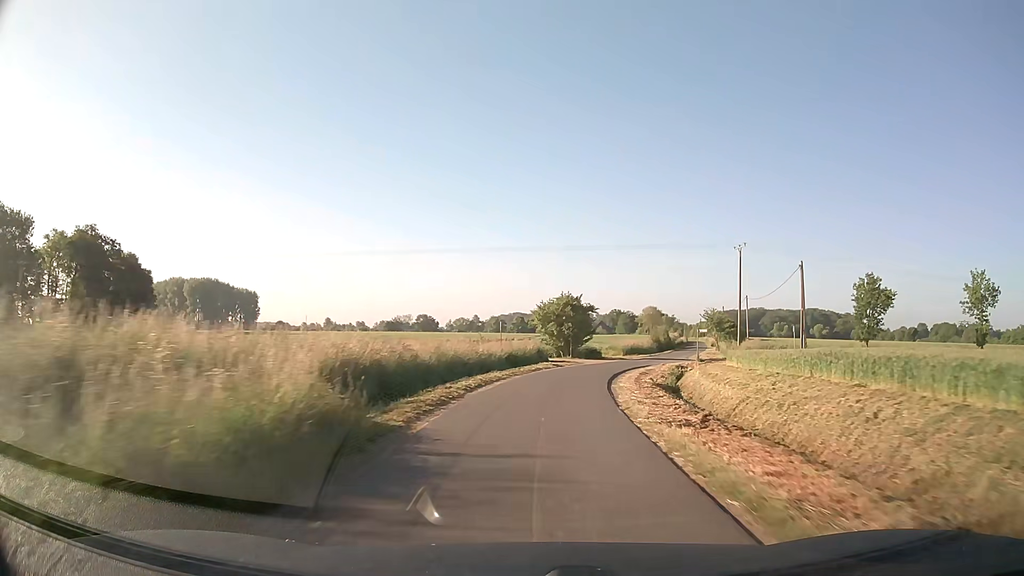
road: unclassified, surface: asphalt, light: Day
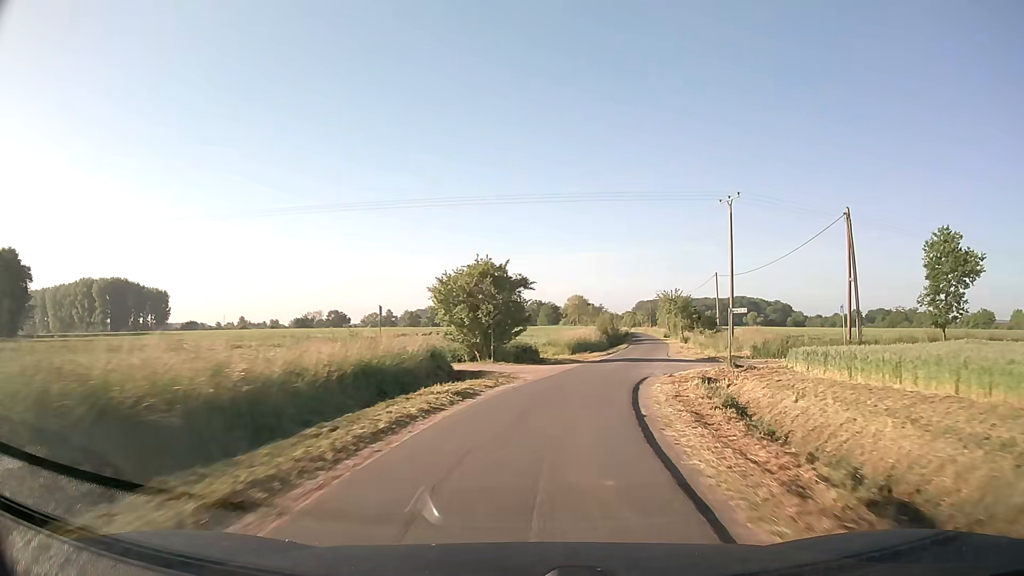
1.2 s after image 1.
(+1.1, +21.2) m; +7°
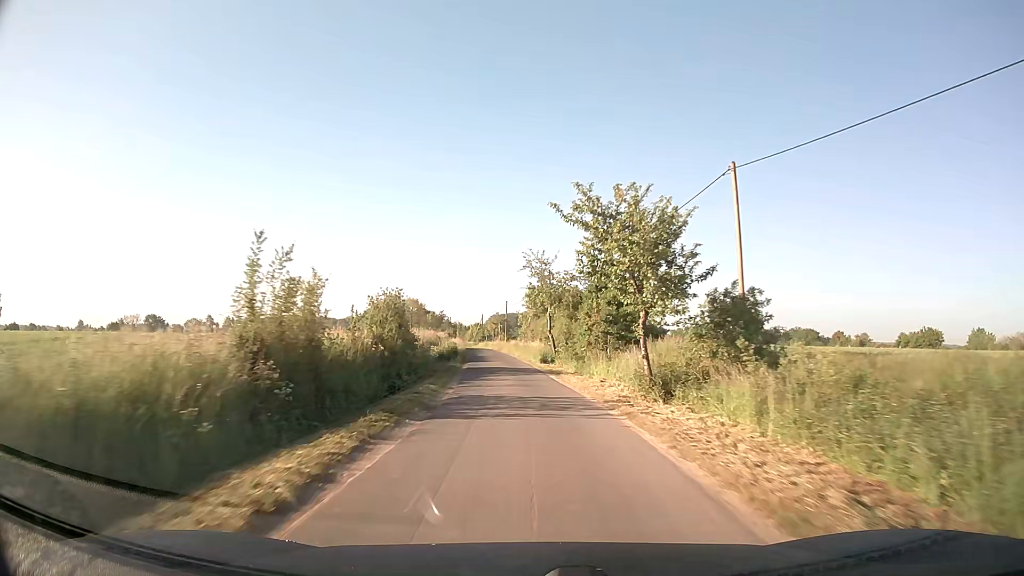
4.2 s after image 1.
(+9.0, +52.3) m; +13°
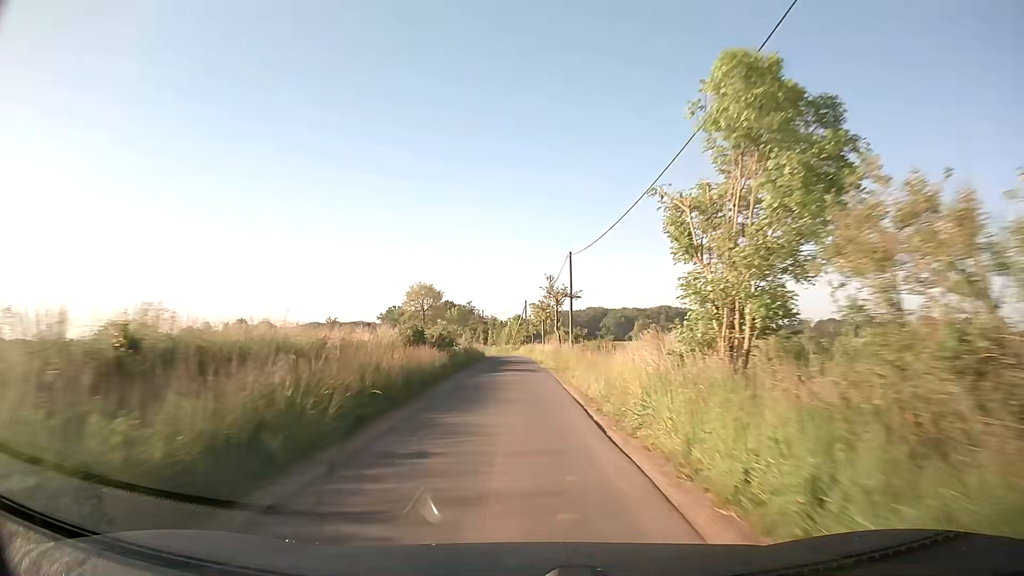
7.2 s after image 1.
(-2.6, +55.4) m; -5°
(0, +10) (0, +20) (0, +30) (0, +40) (0, +50) (-1, +60) (-2, +70) (-3, +80) (-5, +90) (-7, +99) m
